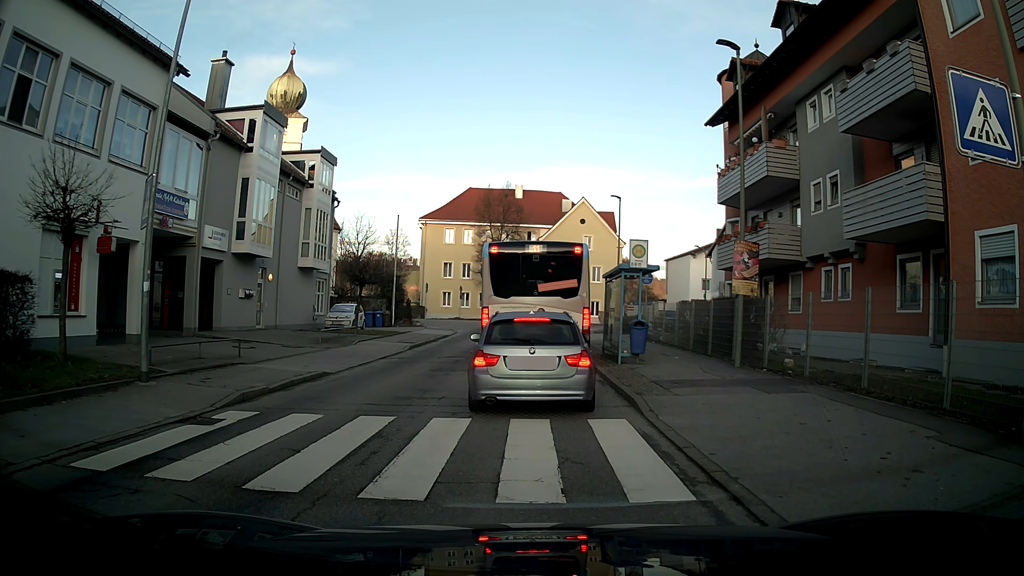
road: unclassified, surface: asphalt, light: Day
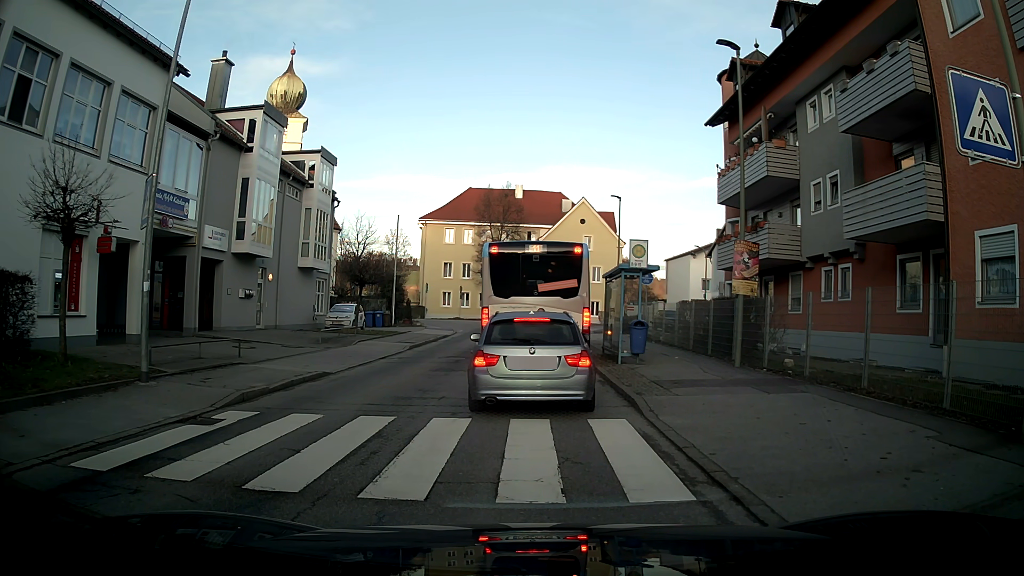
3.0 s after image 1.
(0.0, 0.0) m; 0°
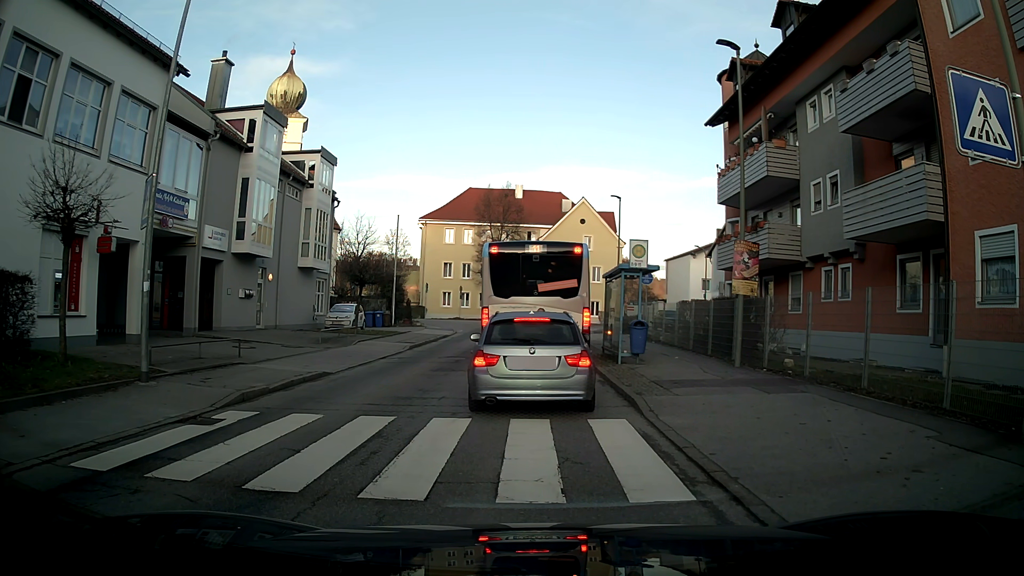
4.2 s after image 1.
(0.0, 0.0) m; 0°
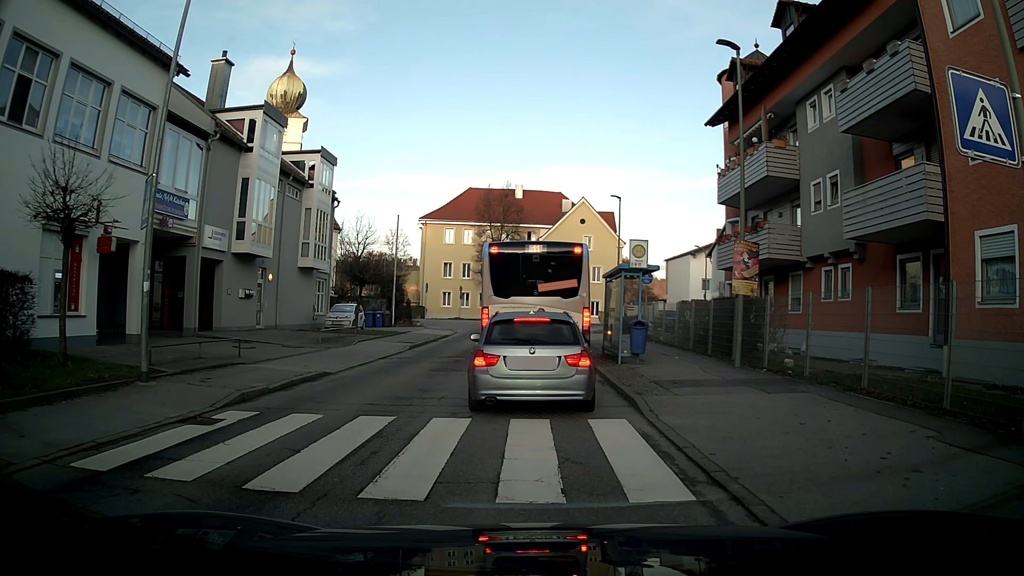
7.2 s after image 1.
(0.0, 0.0) m; 0°
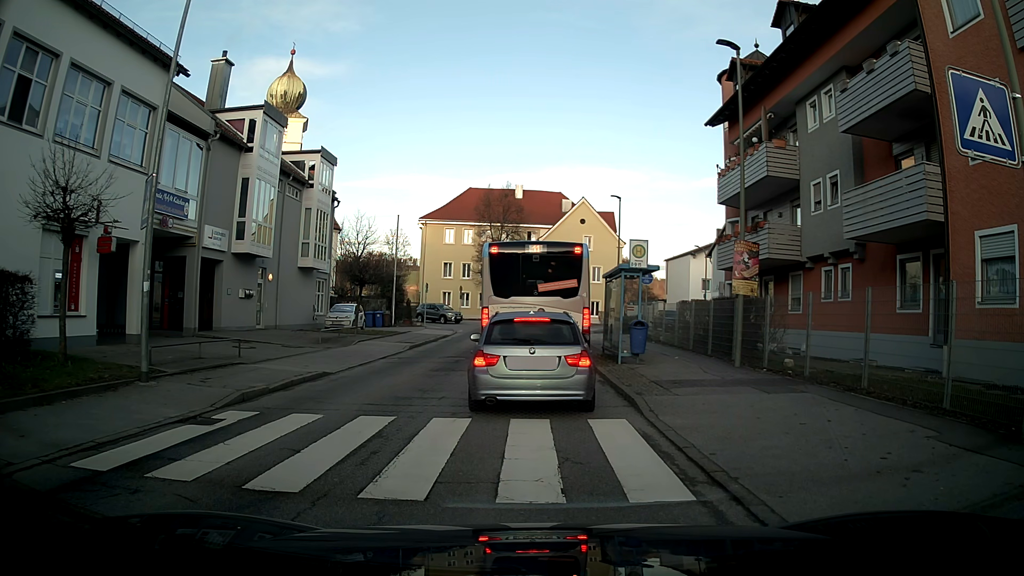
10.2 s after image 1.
(0.0, 0.0) m; 0°
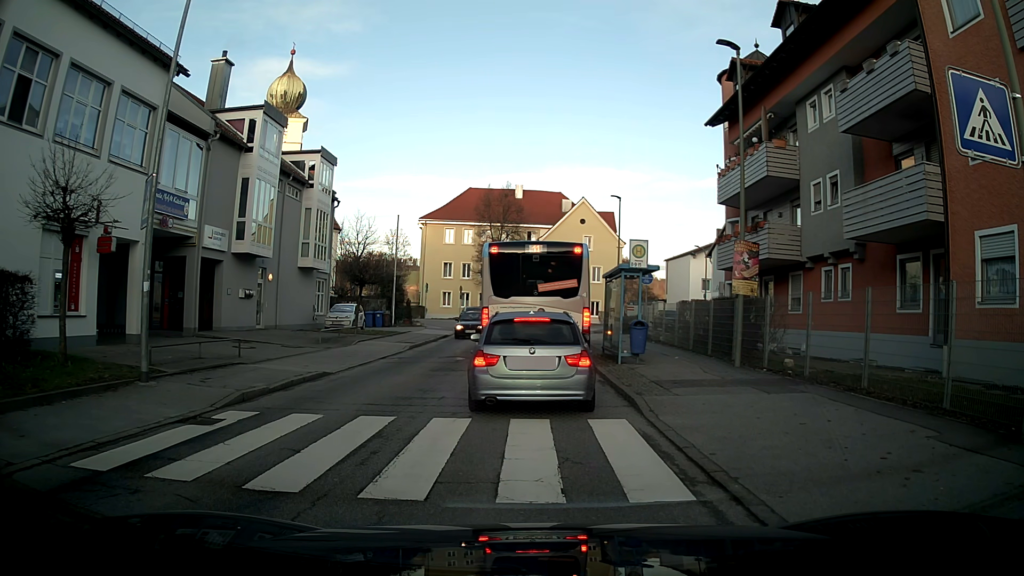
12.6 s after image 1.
(0.0, 0.0) m; 0°
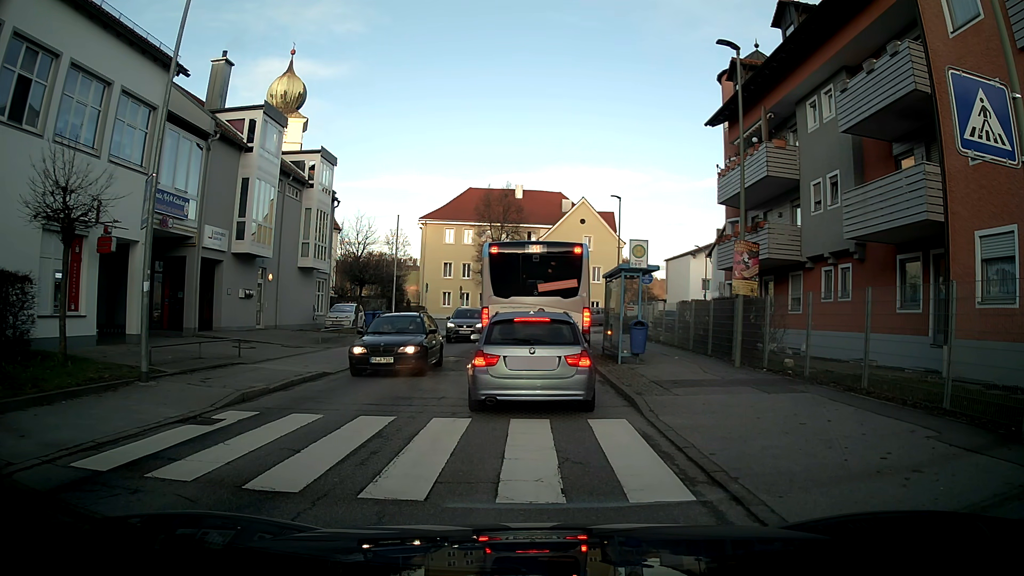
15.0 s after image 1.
(0.0, 0.0) m; 0°
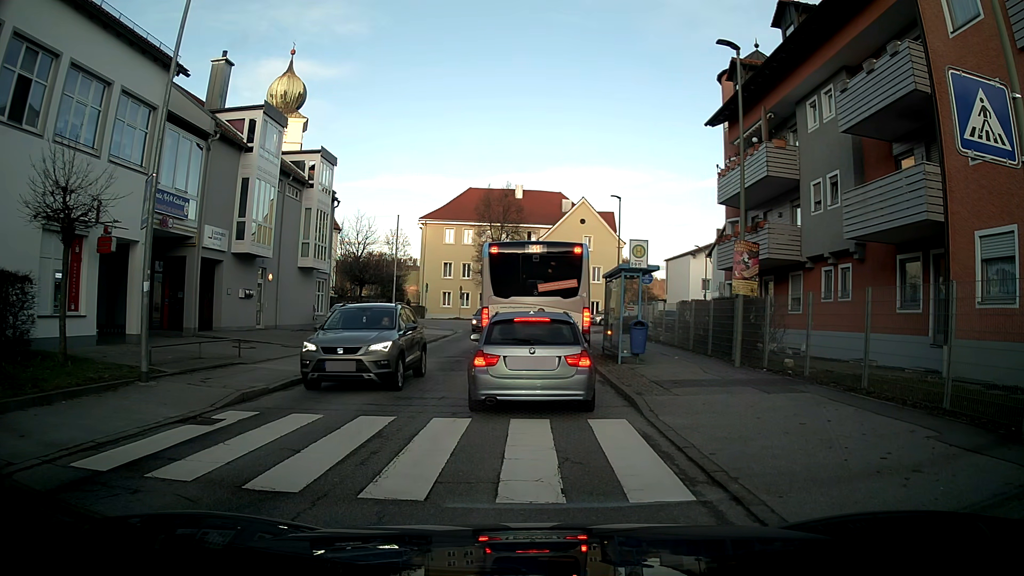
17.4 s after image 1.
(0.0, 0.0) m; 0°
